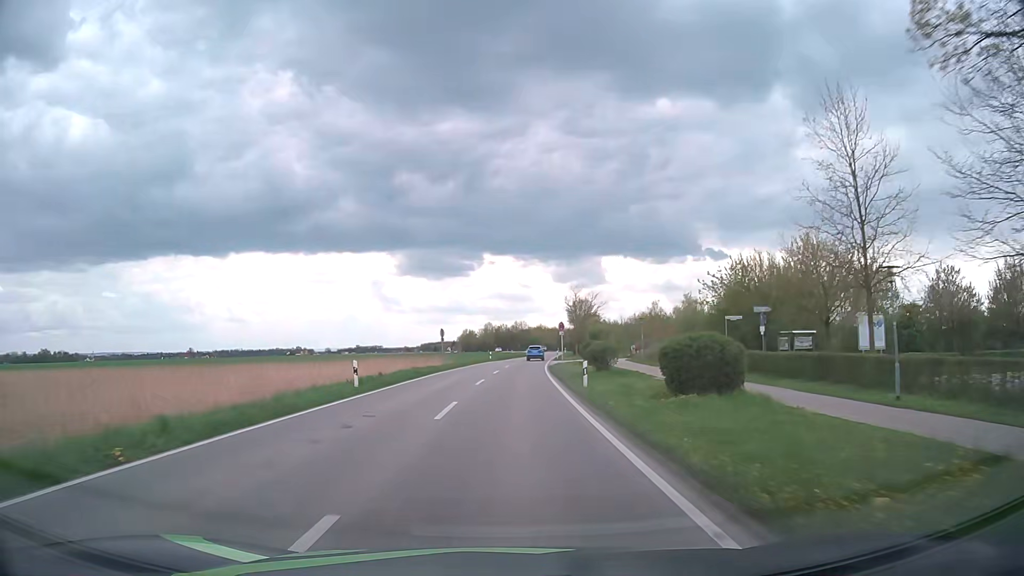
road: tertiary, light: Day
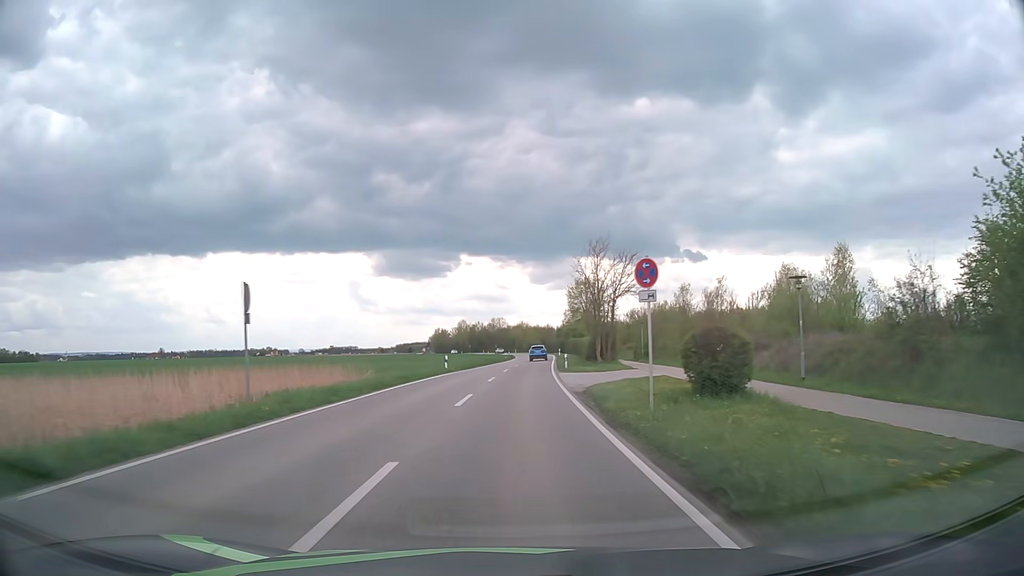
(+0.6, +33.0) m; +2°
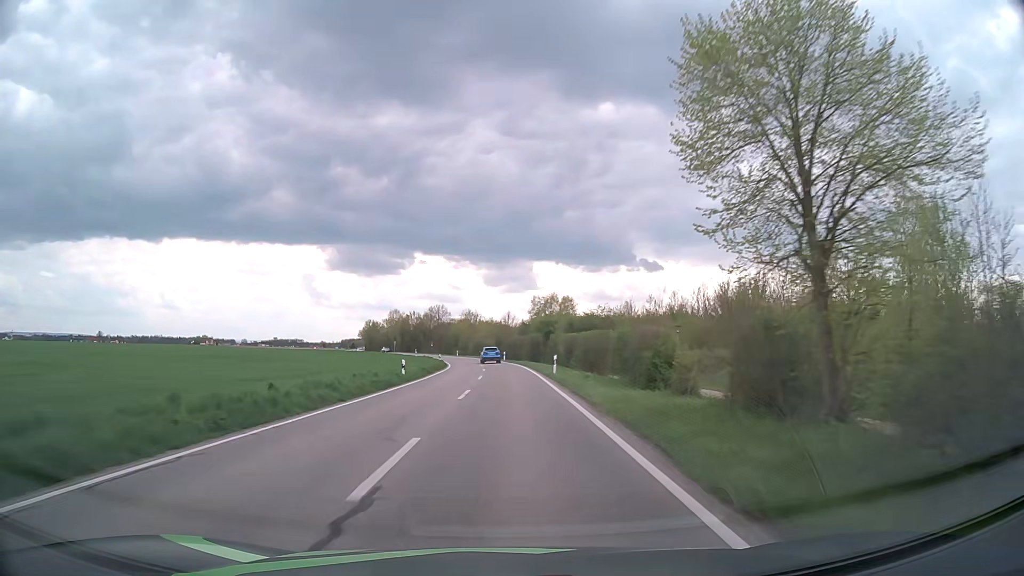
(+2.3, +59.7) m; +4°
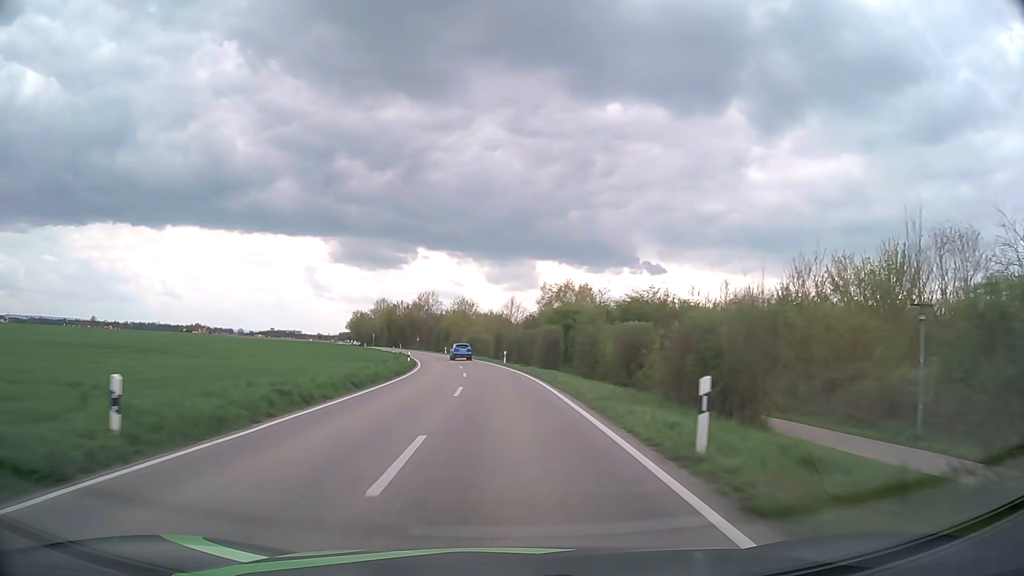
(0.0, +24.9) m; 0°
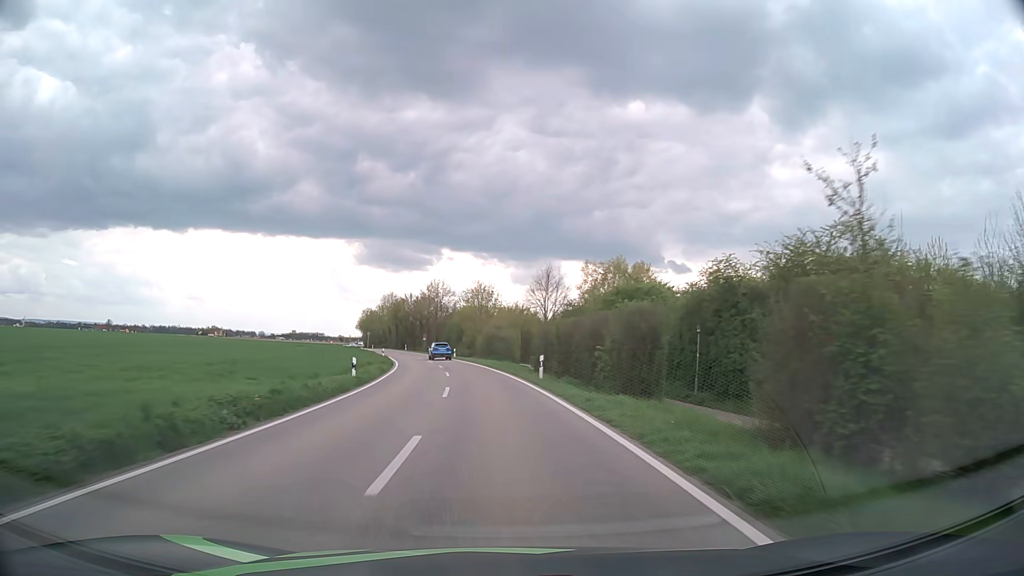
(-0.3, +25.2) m; -2°
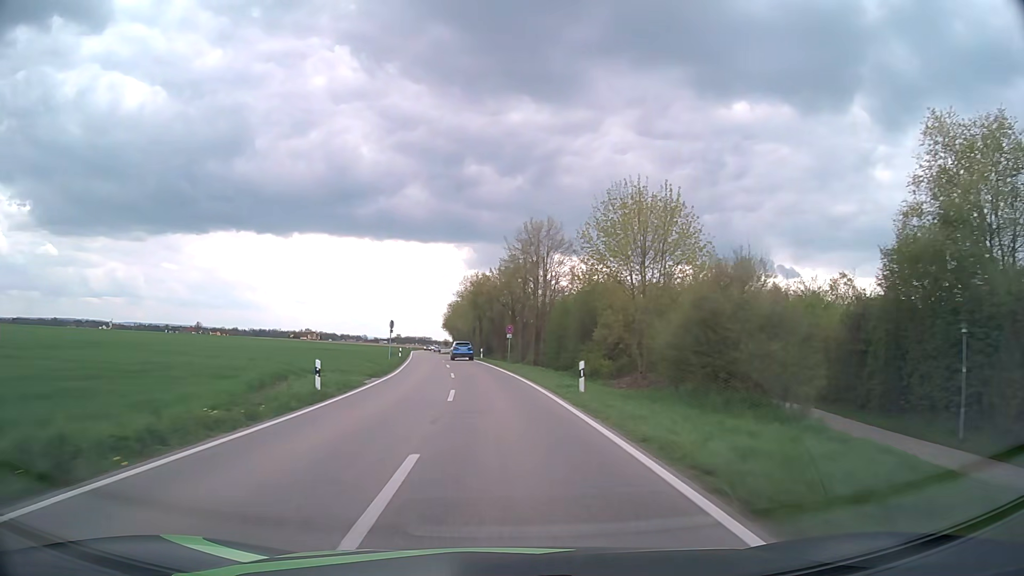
(-4.1, +50.8) m; -9°
